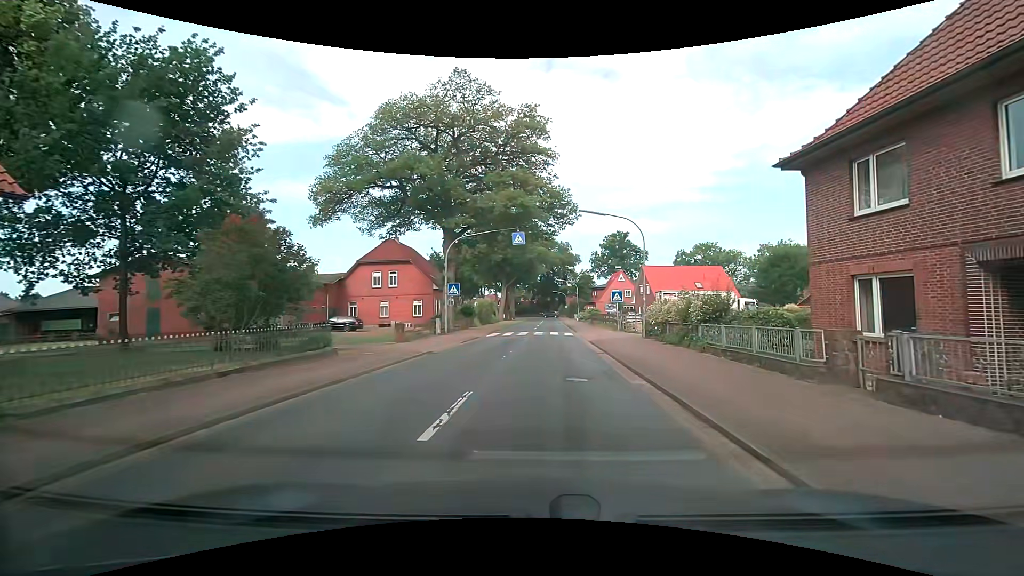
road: secondary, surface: asphalt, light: Day
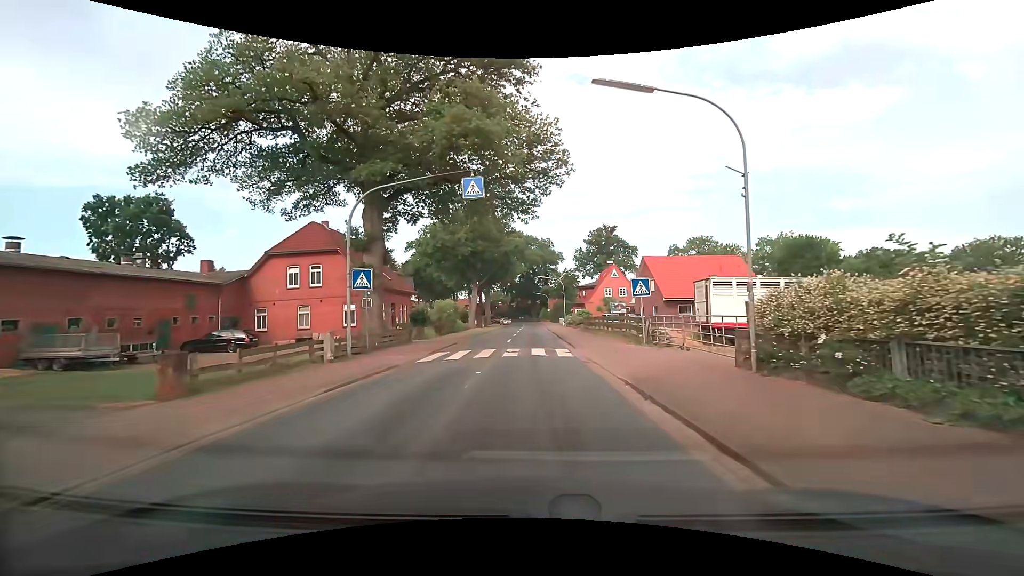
(+0.9, +14.2) m; +3°
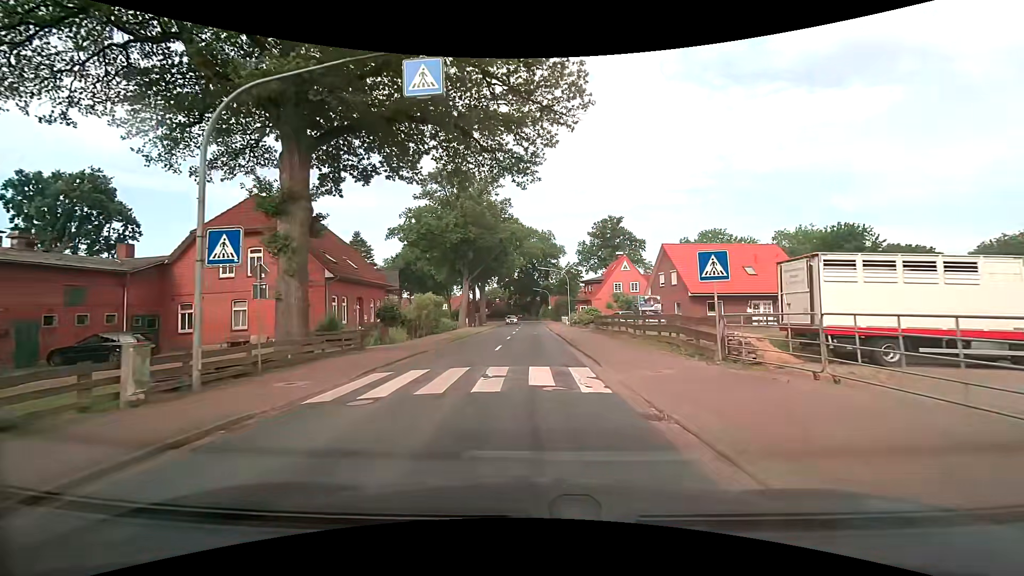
(+0.1, +8.7) m; +1°
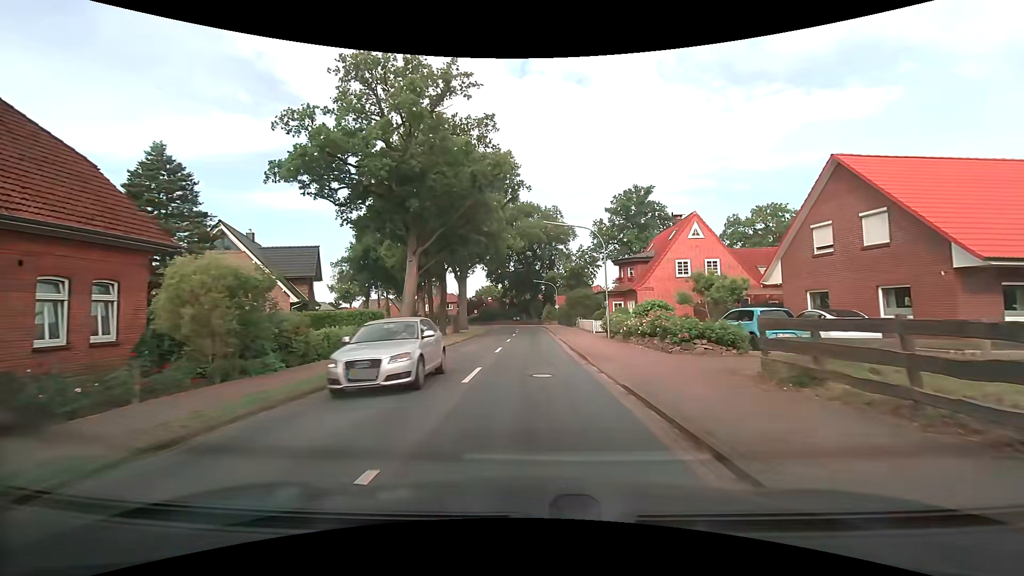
(0.0, +27.0) m; 0°
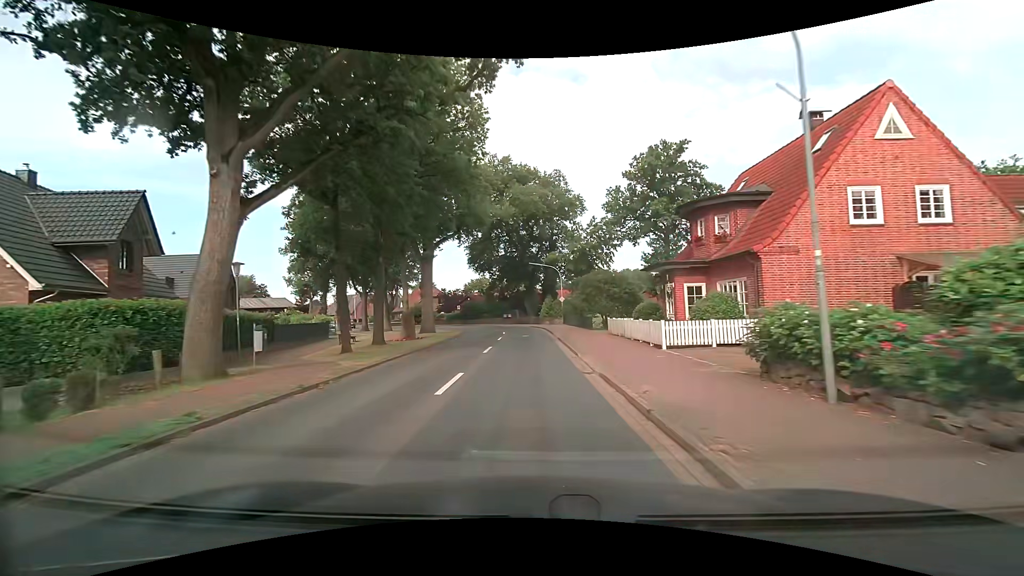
(+0.1, +19.9) m; 0°
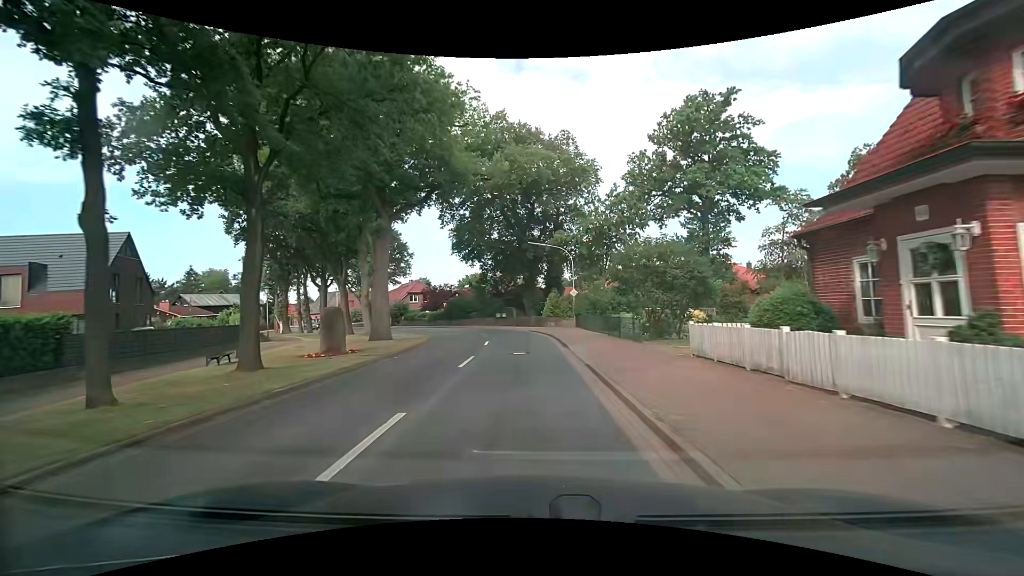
(+0.2, +13.9) m; +1°
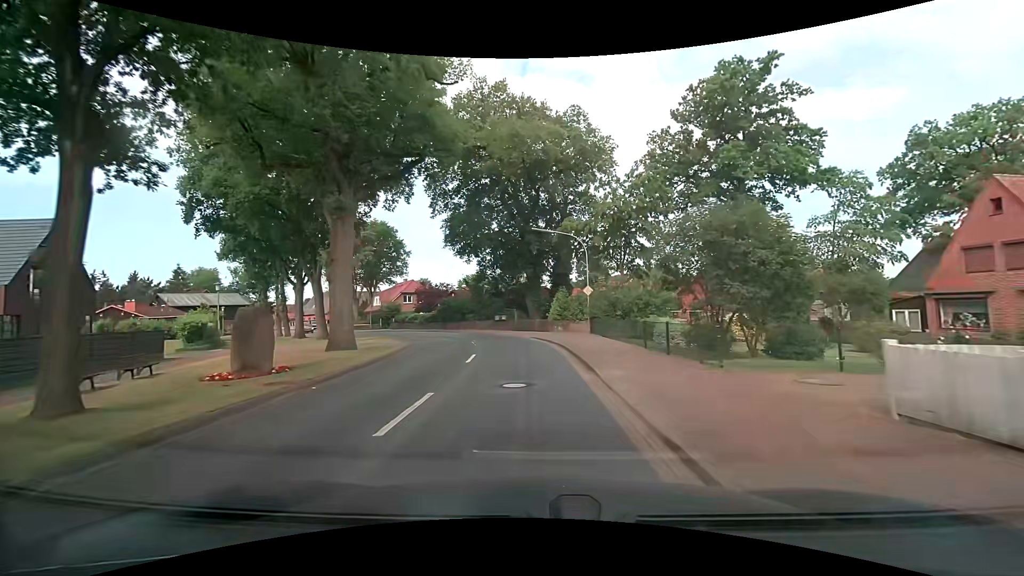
(0.0, +6.9) m; -1°
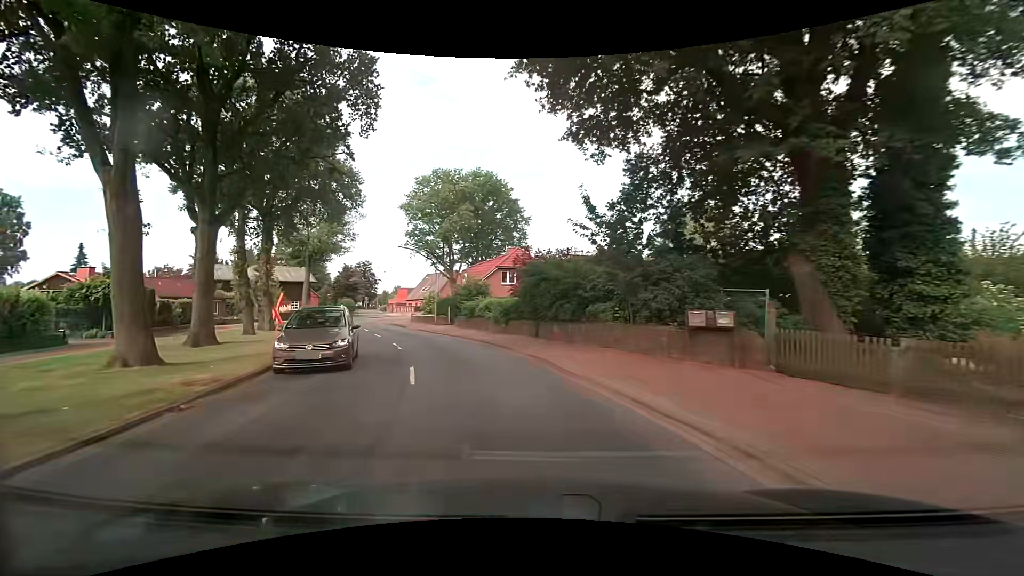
(-2.7, +32.3) m; -14°
